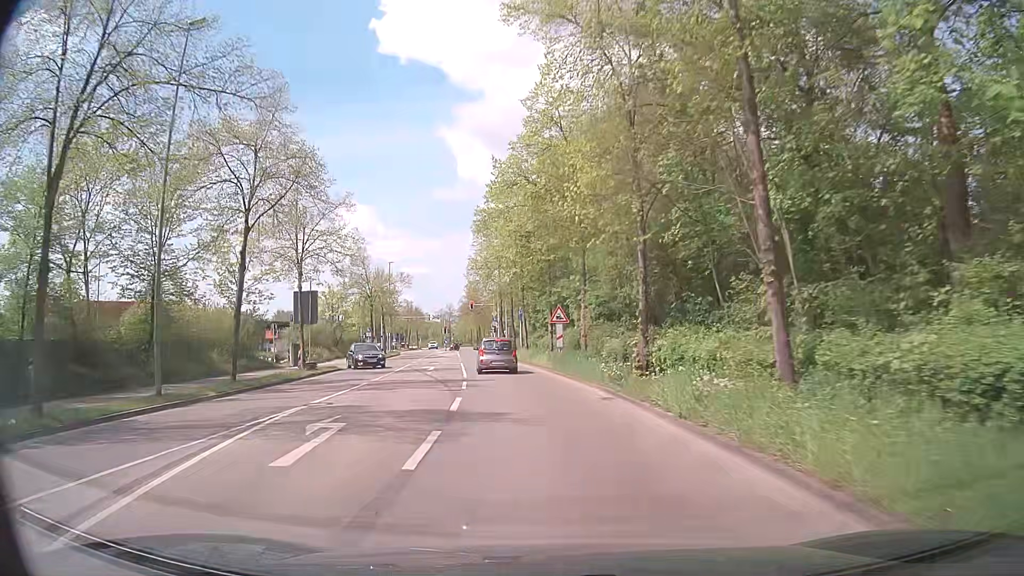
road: tertiary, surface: asphalt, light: Day
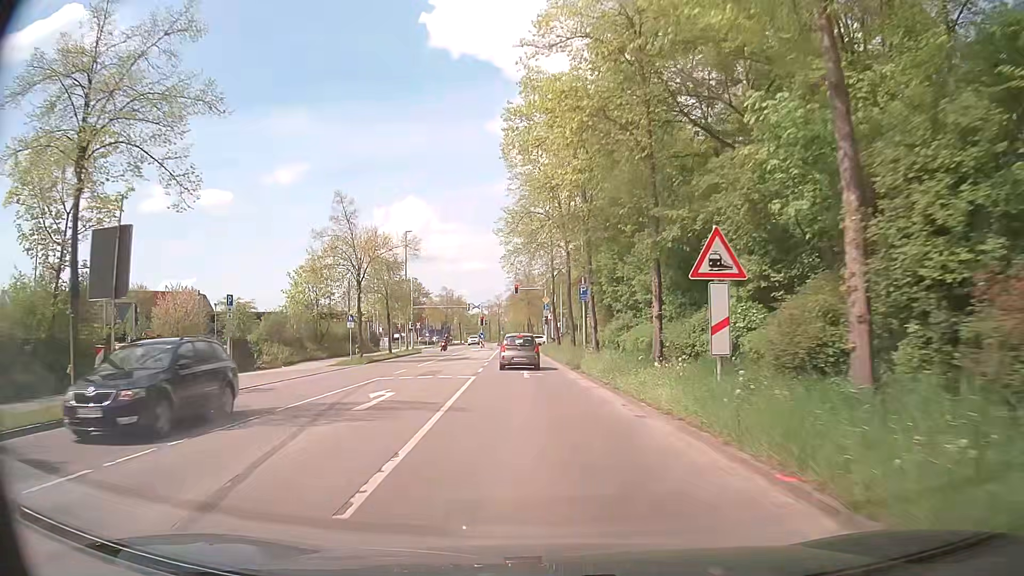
(-0.8, +19.9) m; -5°
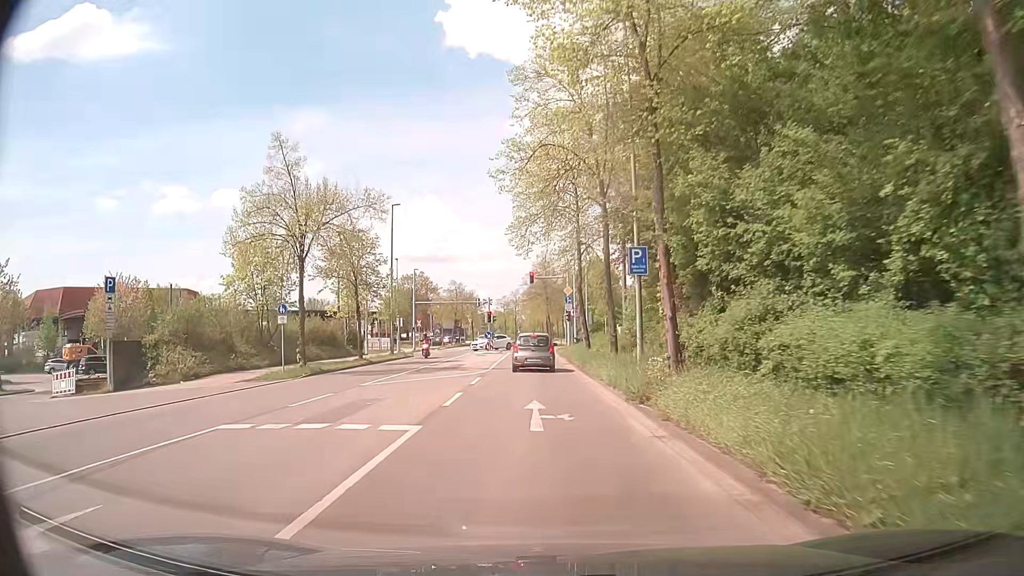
(-0.1, +12.5) m; -1°
